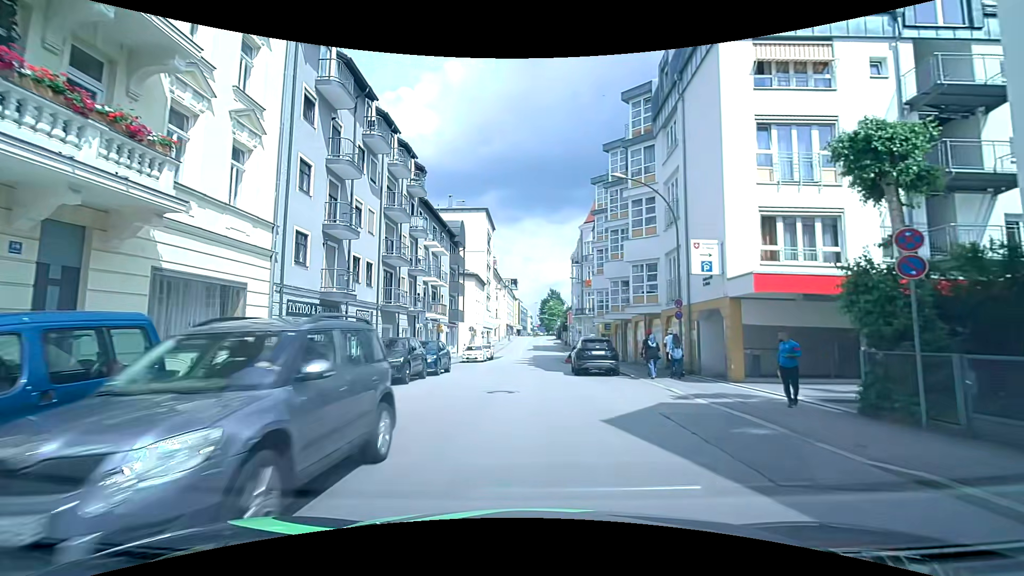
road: tertiary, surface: asphalt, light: Day
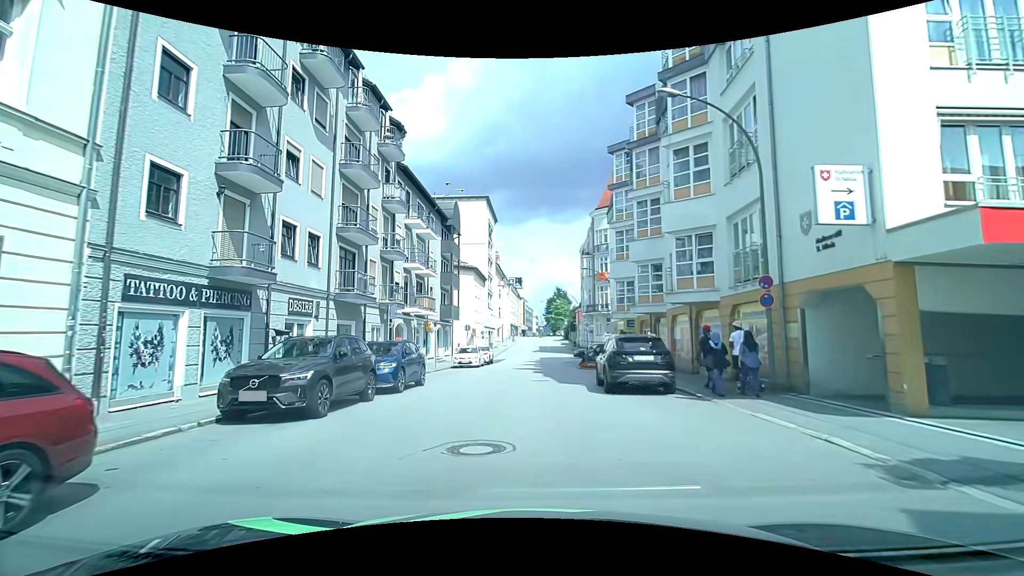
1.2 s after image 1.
(-0.1, +7.4) m; -2°
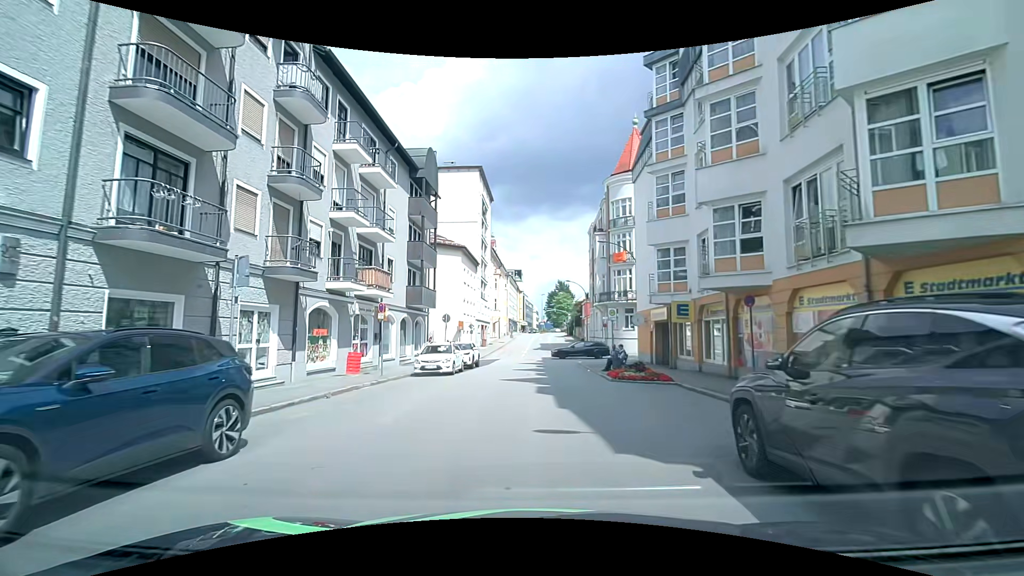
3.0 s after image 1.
(+0.1, +11.5) m; +2°
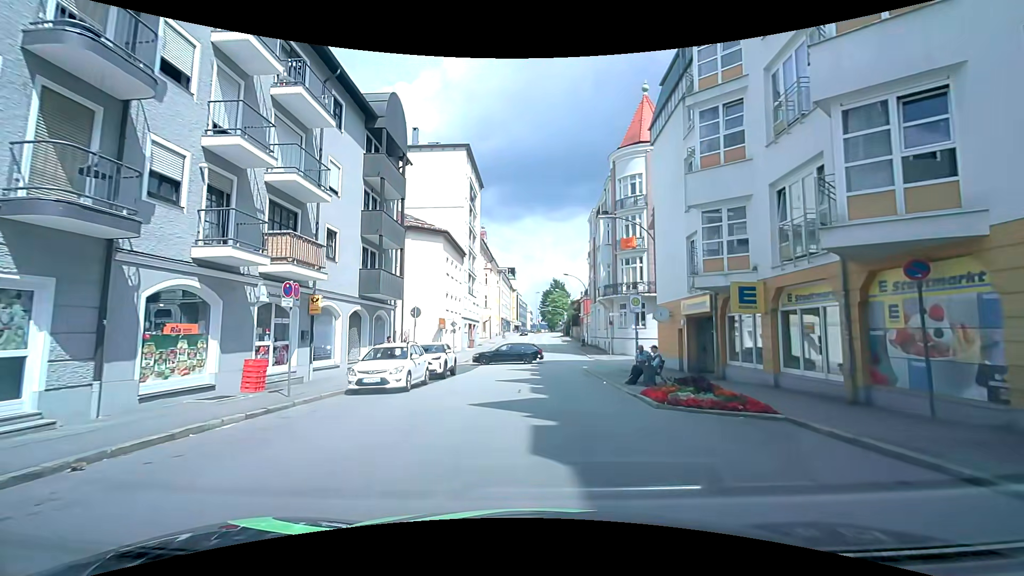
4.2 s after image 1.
(0.0, +7.3) m; -1°
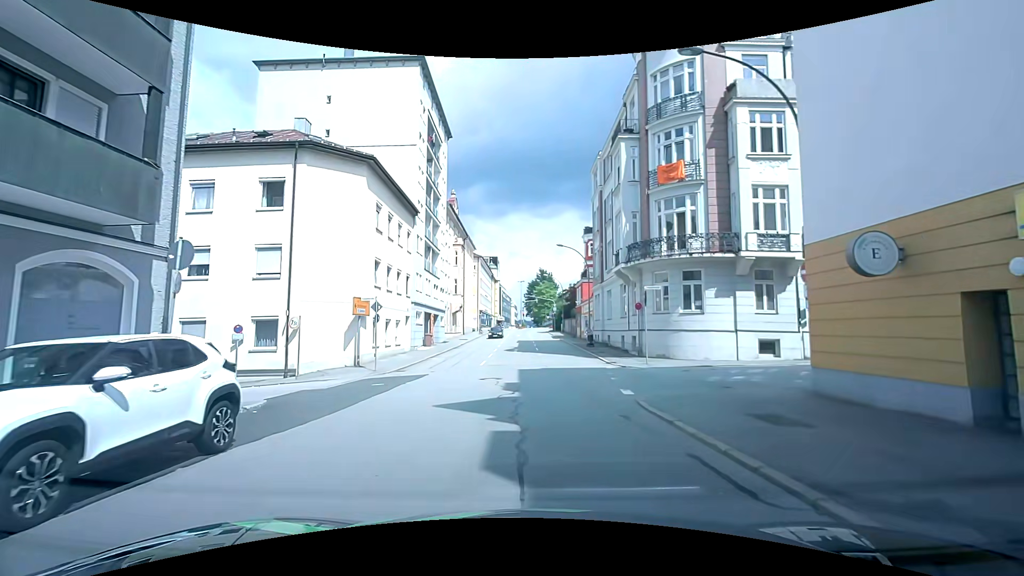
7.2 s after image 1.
(+0.4, +16.7) m; +1°
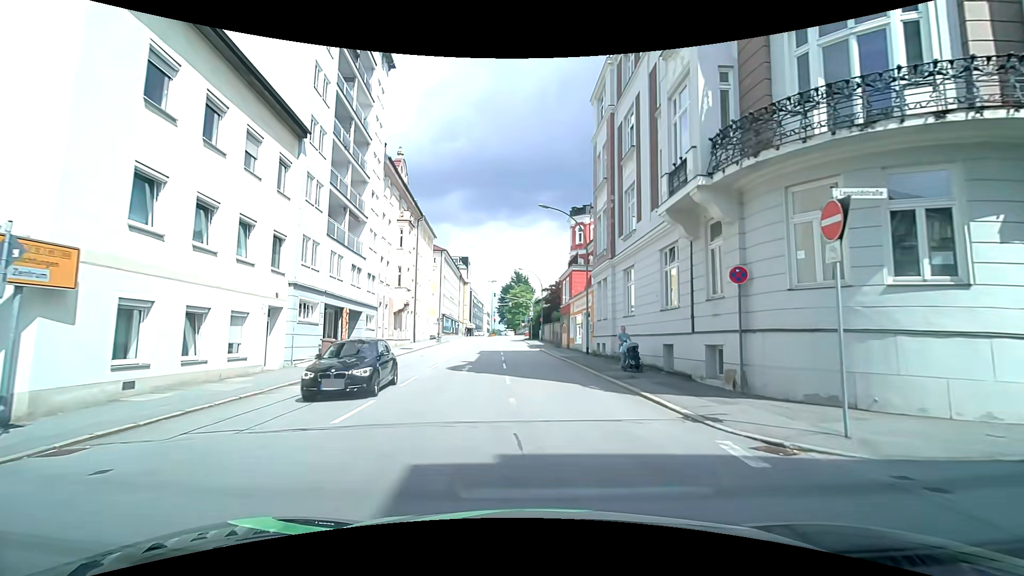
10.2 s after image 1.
(+0.7, +15.8) m; +2°
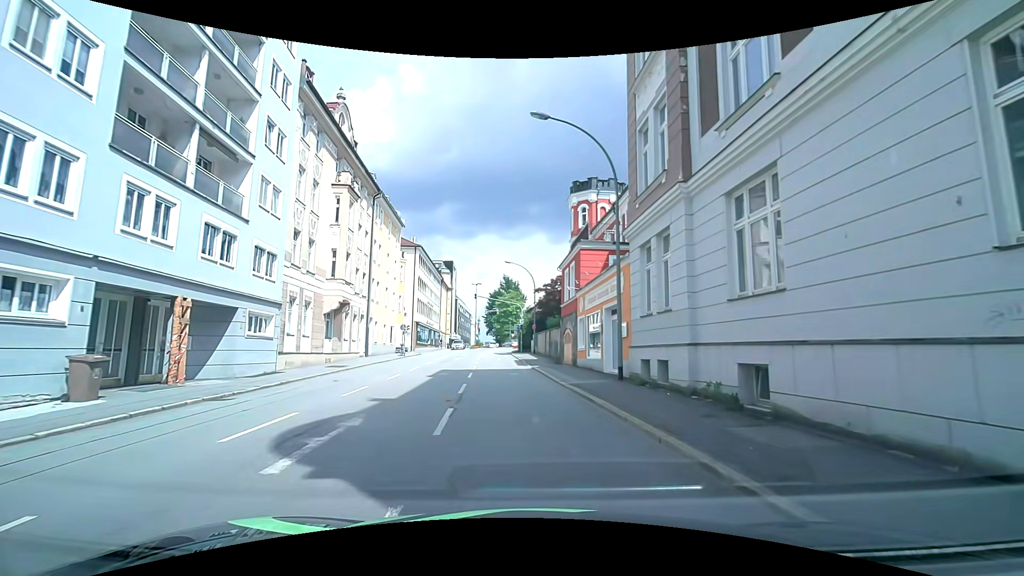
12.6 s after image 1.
(+0.2, +13.3) m; -2°
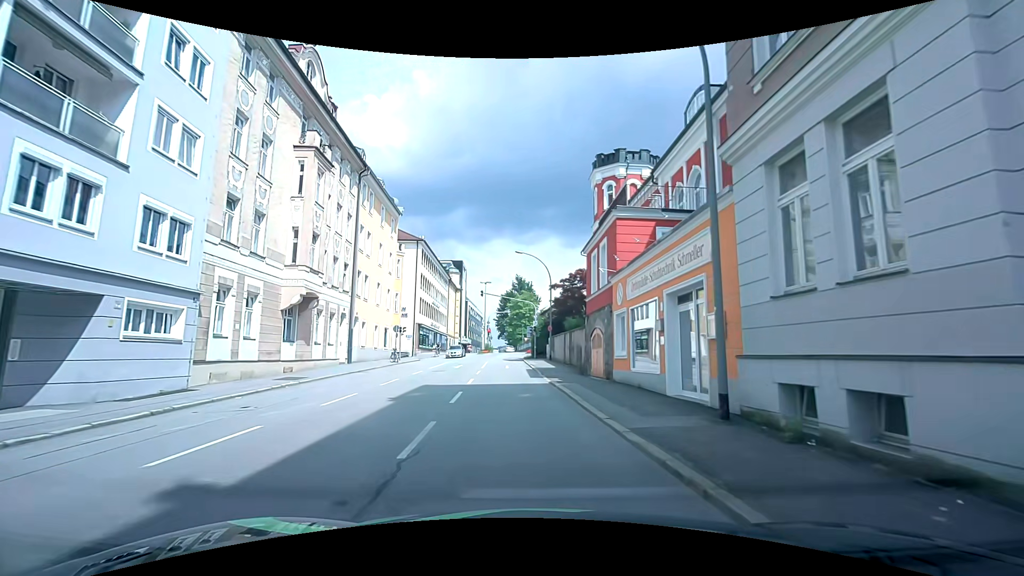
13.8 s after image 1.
(+0.4, +7.3) m; +3°
